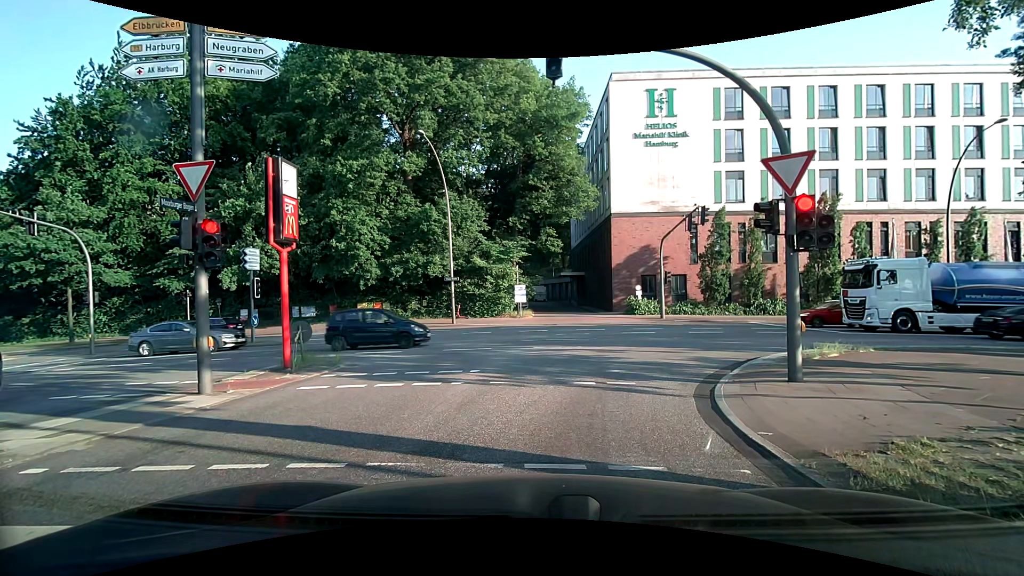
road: secondary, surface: asphalt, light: Day
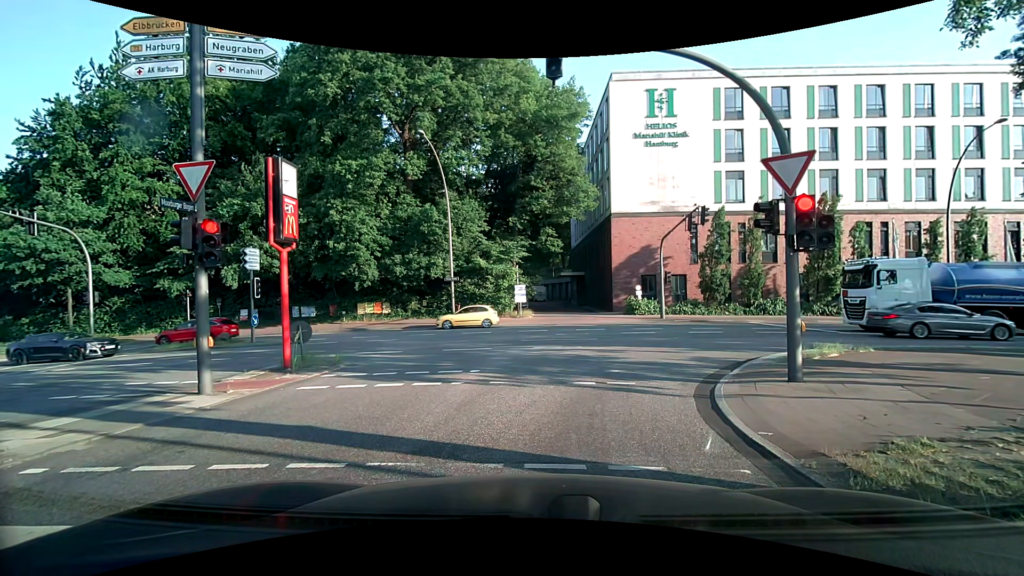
(0.0, 0.0) m; 0°
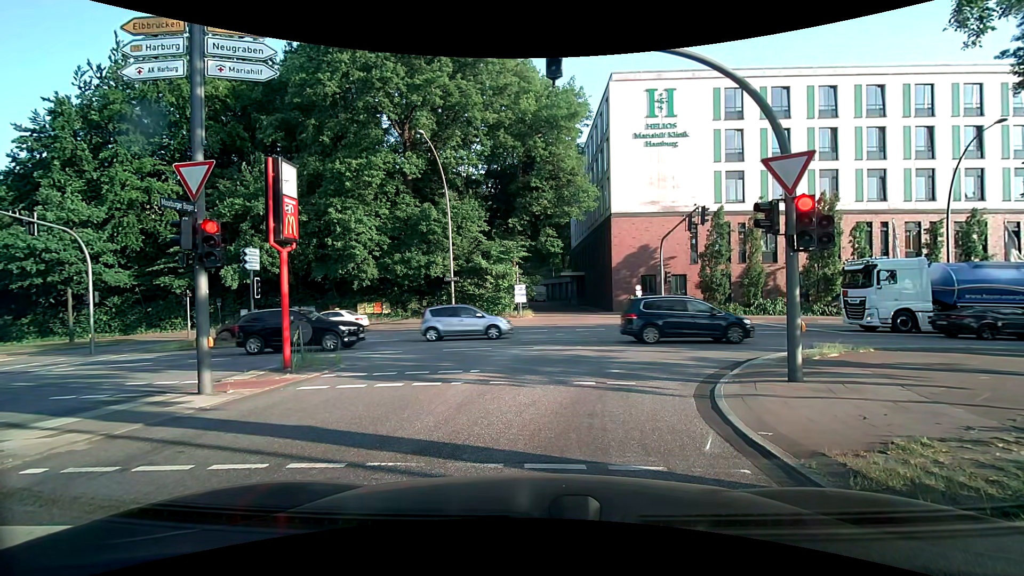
(0.0, 0.0) m; 0°
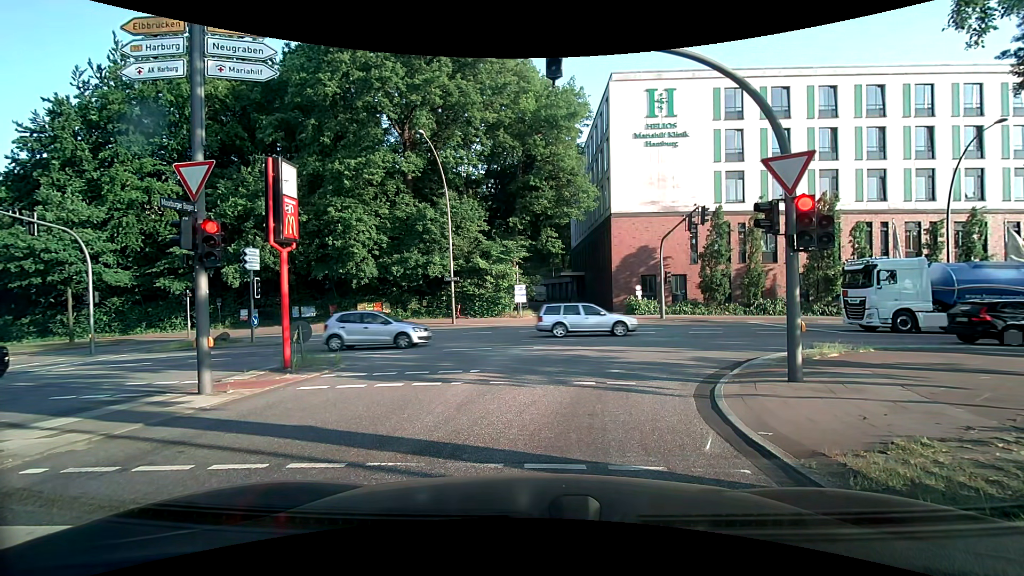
(0.0, 0.0) m; 0°
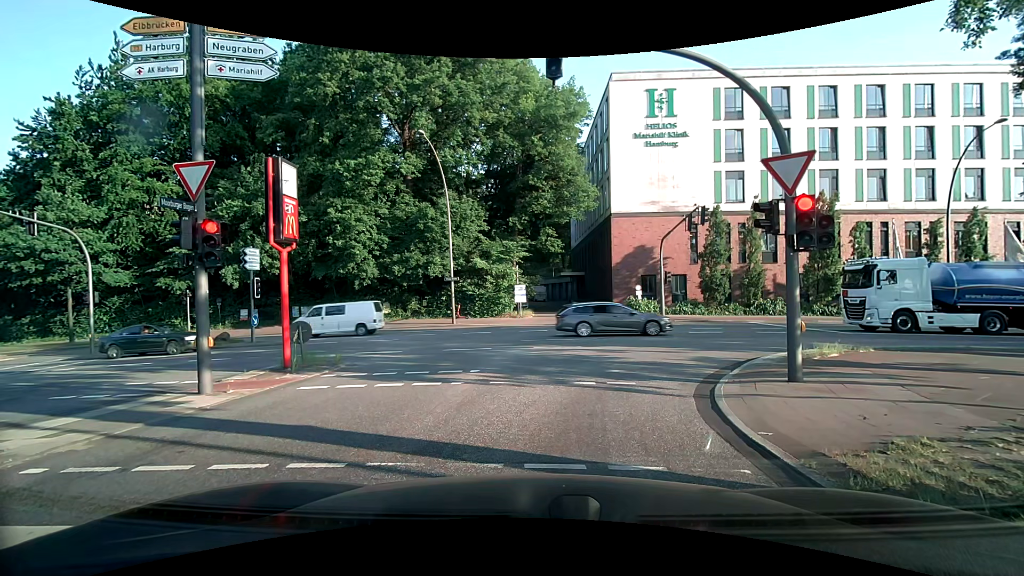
(0.0, 0.0) m; 0°
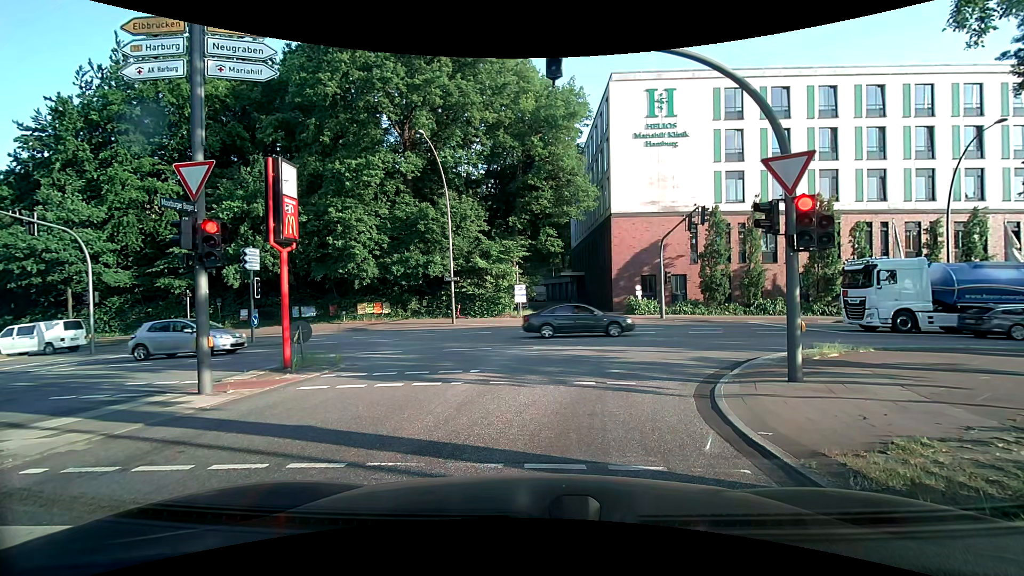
(0.0, 0.0) m; 0°
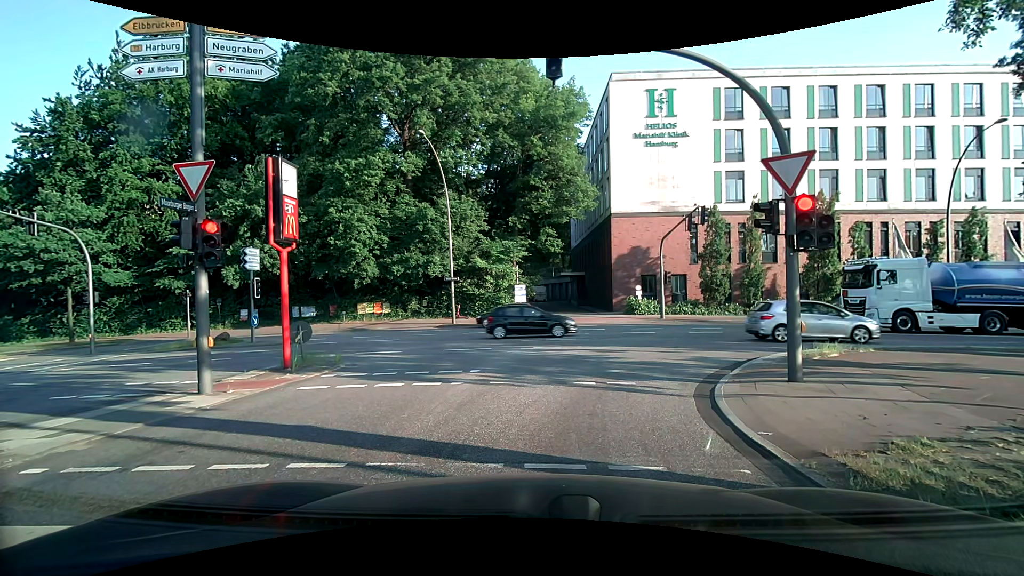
(0.0, 0.0) m; 0°
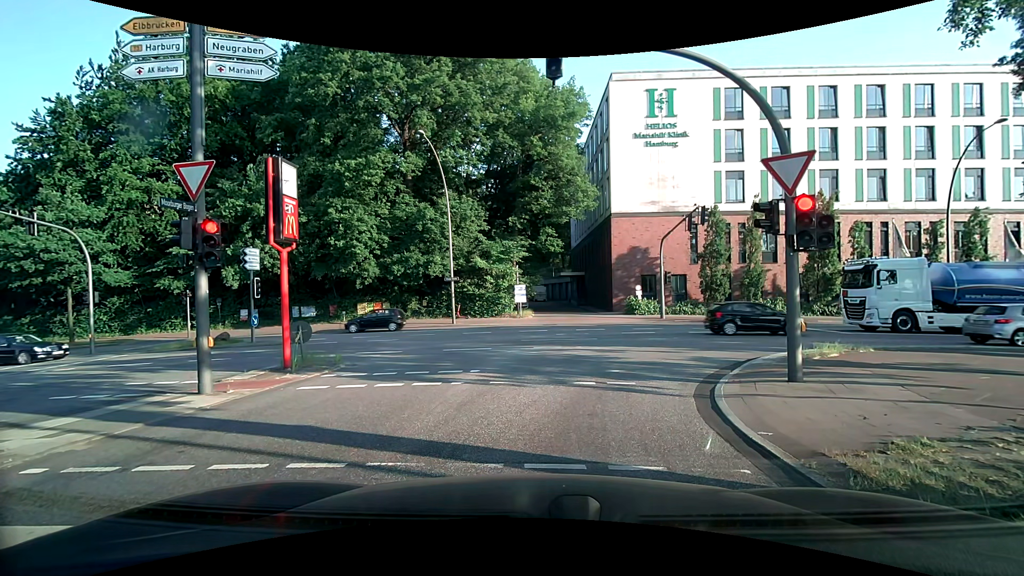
(0.0, 0.0) m; 0°
